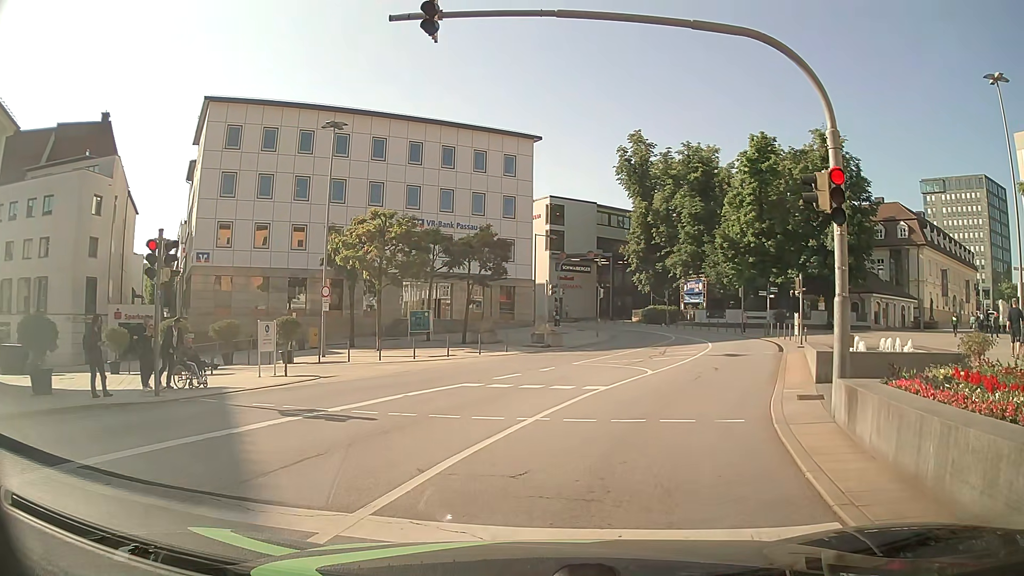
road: primary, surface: asphalt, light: Day
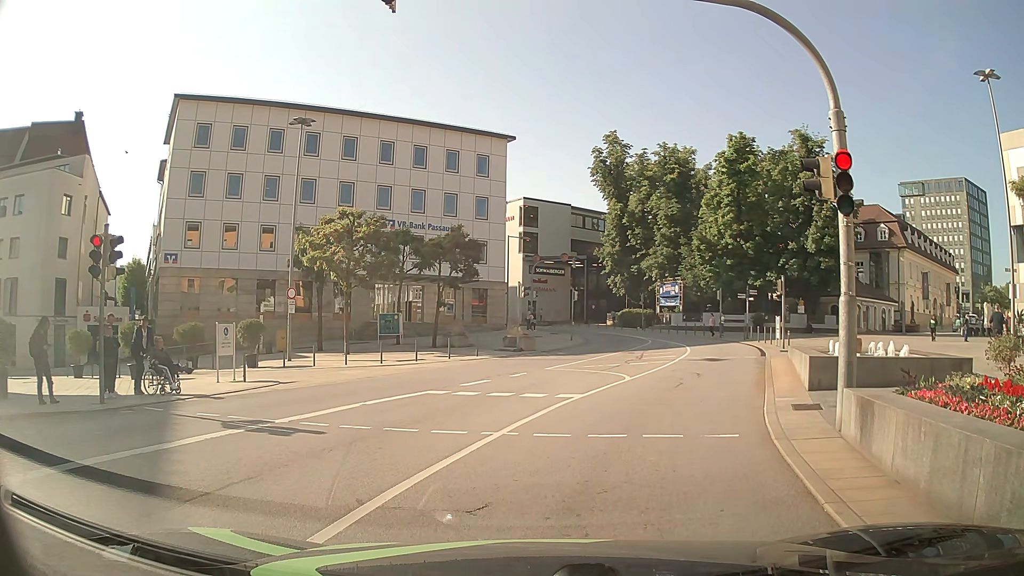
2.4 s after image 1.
(0.0, +1.1) m; 0°
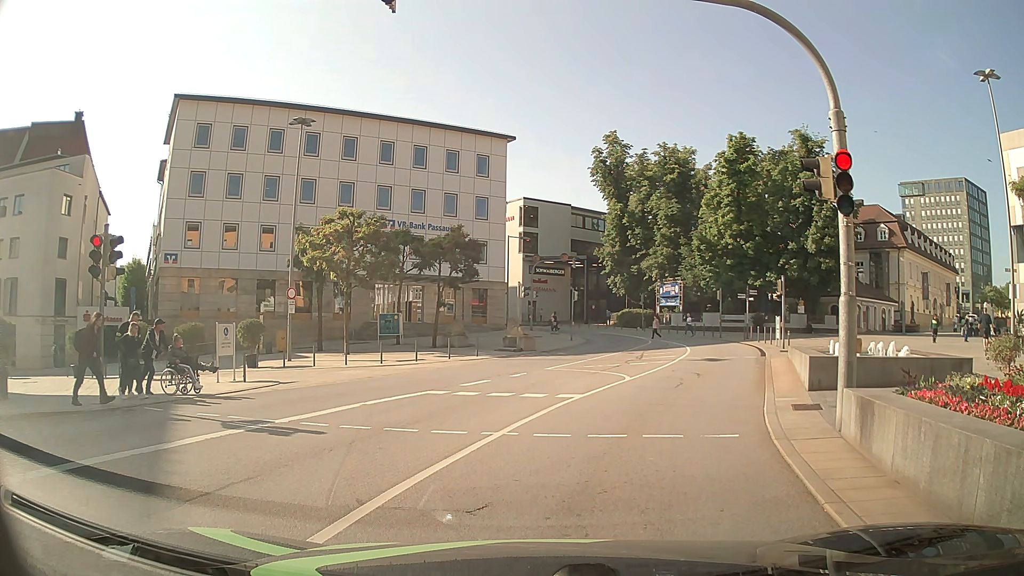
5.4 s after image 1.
(0.0, 0.0) m; 0°
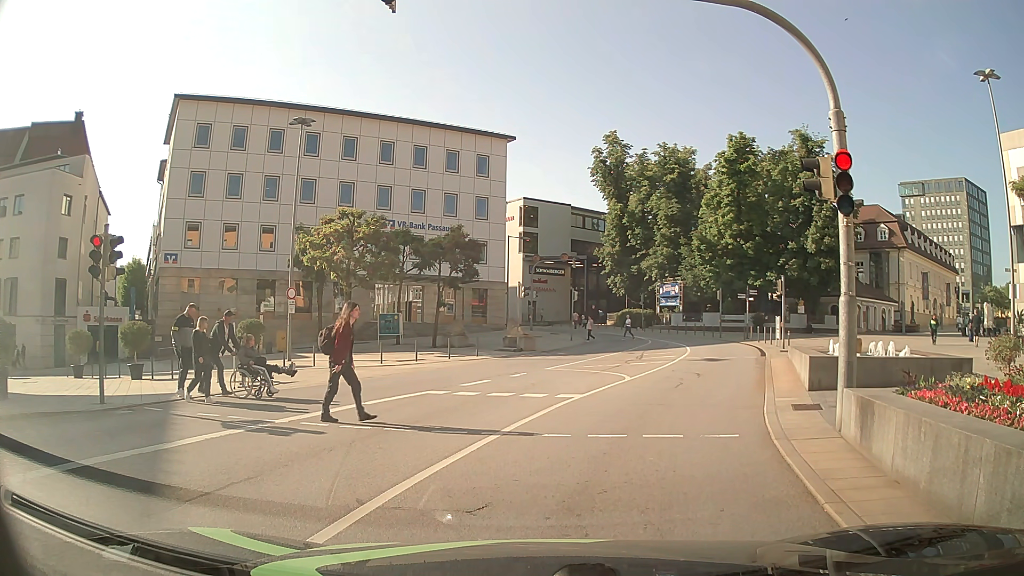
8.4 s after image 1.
(0.0, 0.0) m; 0°
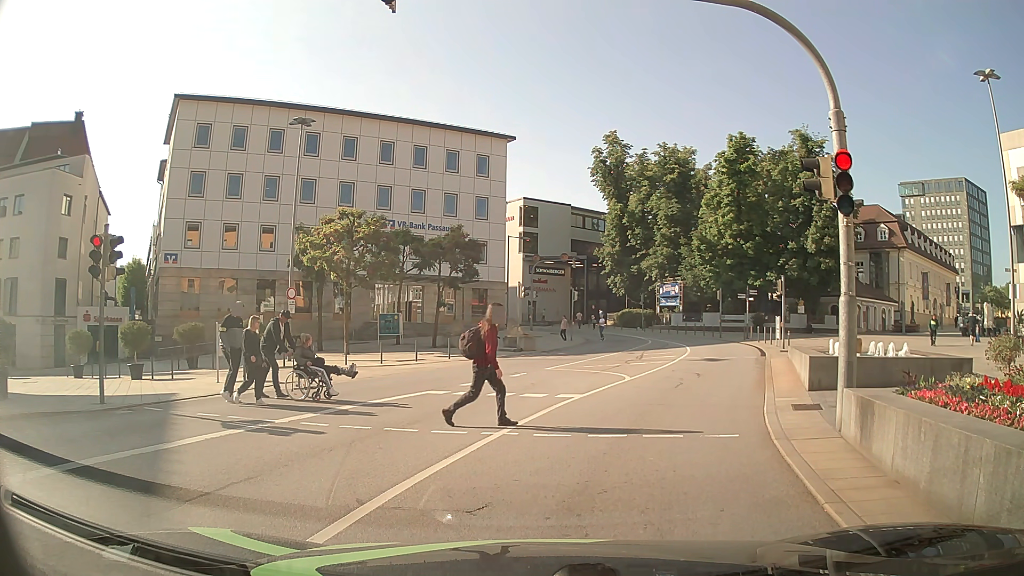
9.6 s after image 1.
(0.0, 0.0) m; 0°
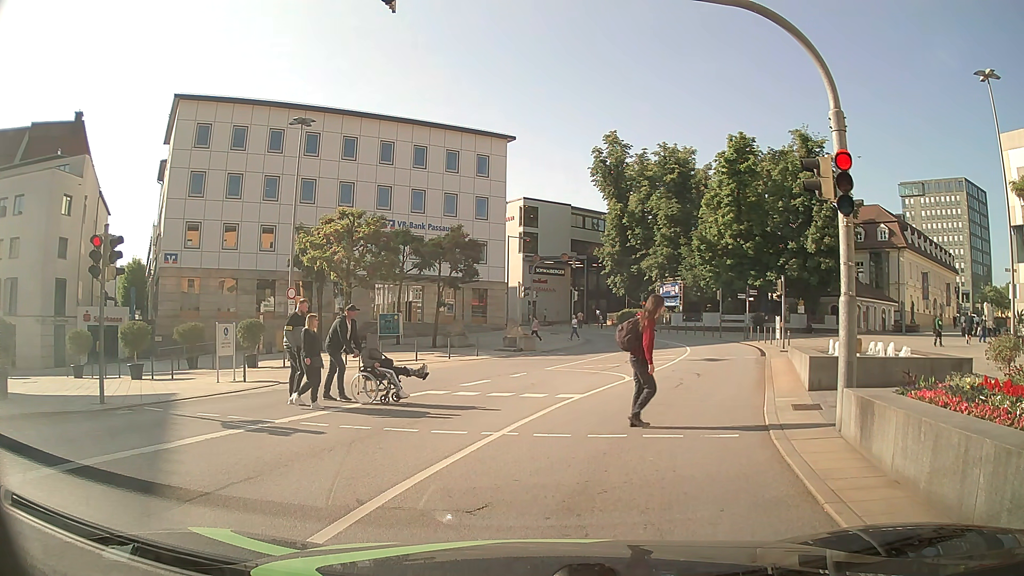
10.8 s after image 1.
(0.0, 0.0) m; 0°
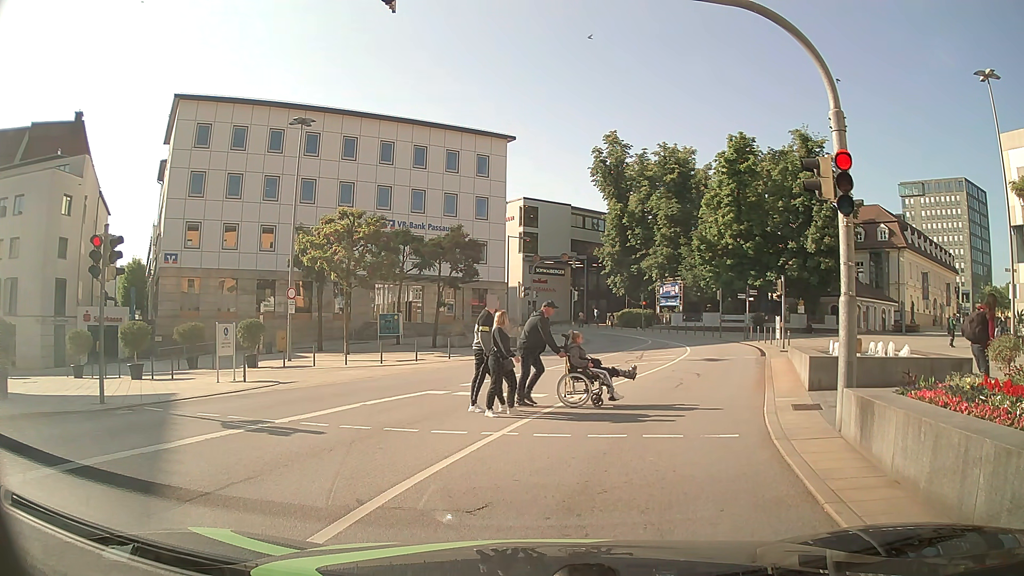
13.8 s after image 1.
(0.0, 0.0) m; 0°
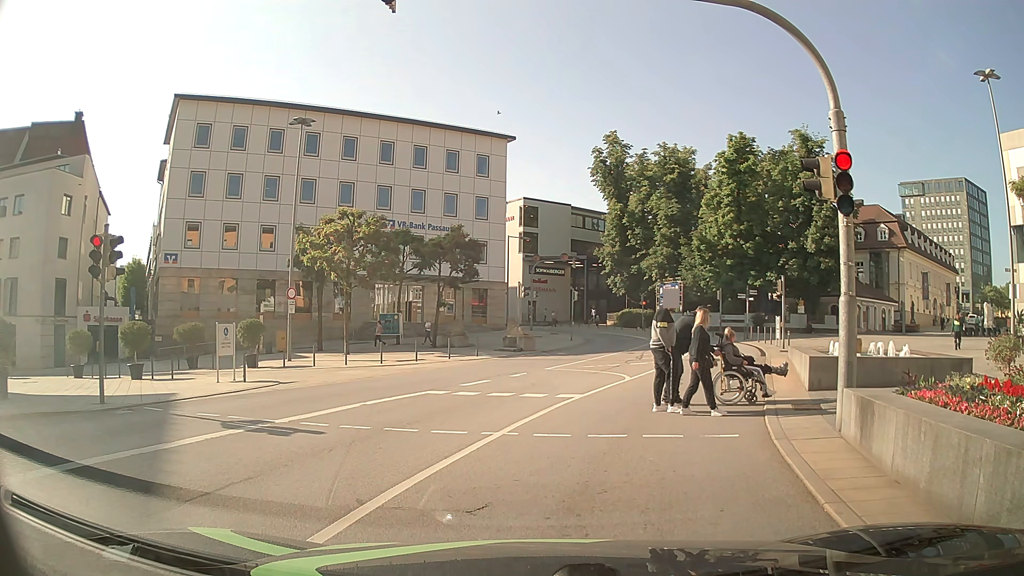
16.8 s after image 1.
(0.0, 0.0) m; 0°
(+1, +10) (+5, +19) (+8, +29) (+10, +38) (+11, +48) (+9, +58) (+5, +67) (0, +76) (-5, +85) (-10, +93) m
